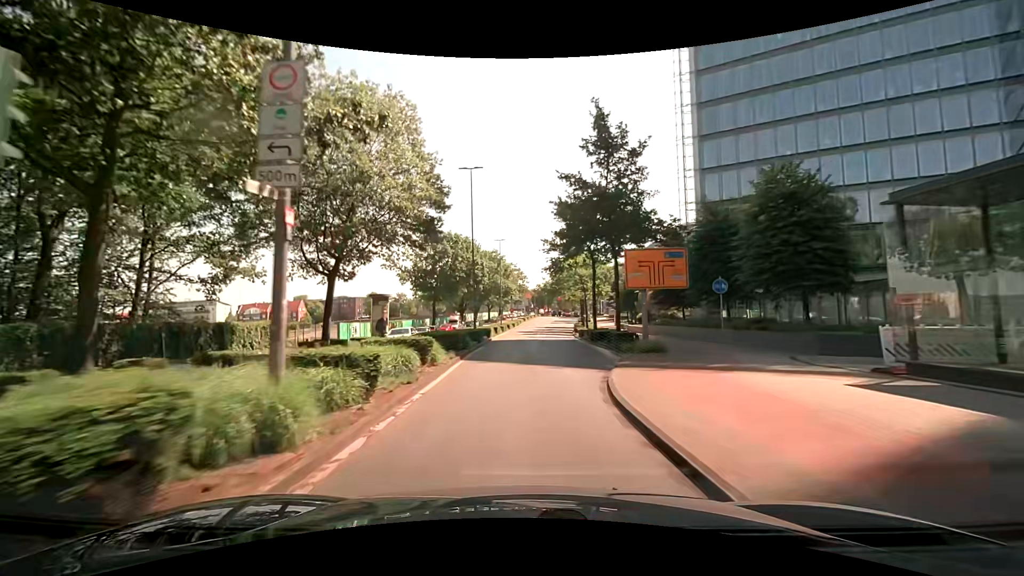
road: primary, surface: asphalt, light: Day
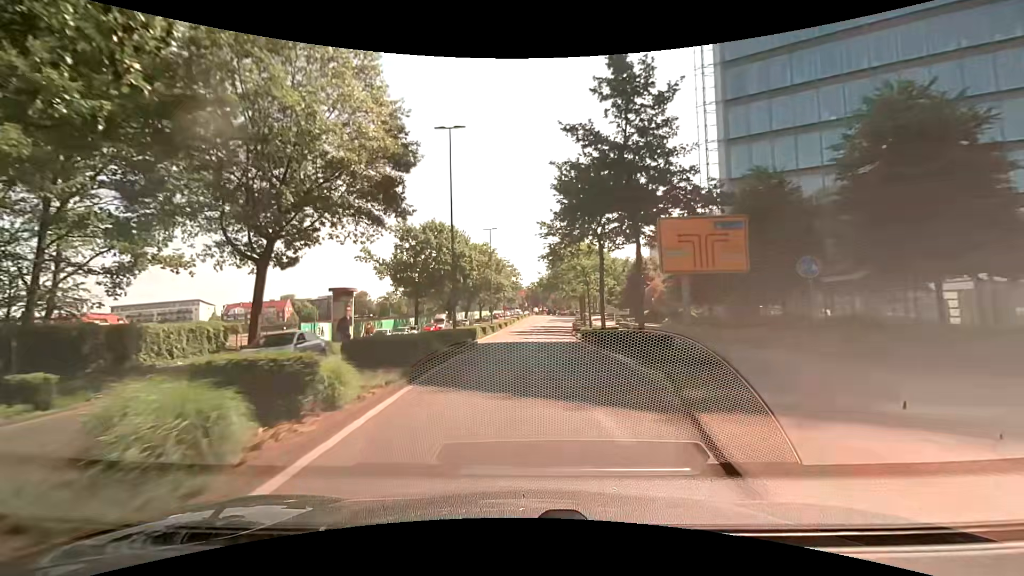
(+0.1, +7.3) m; +1°
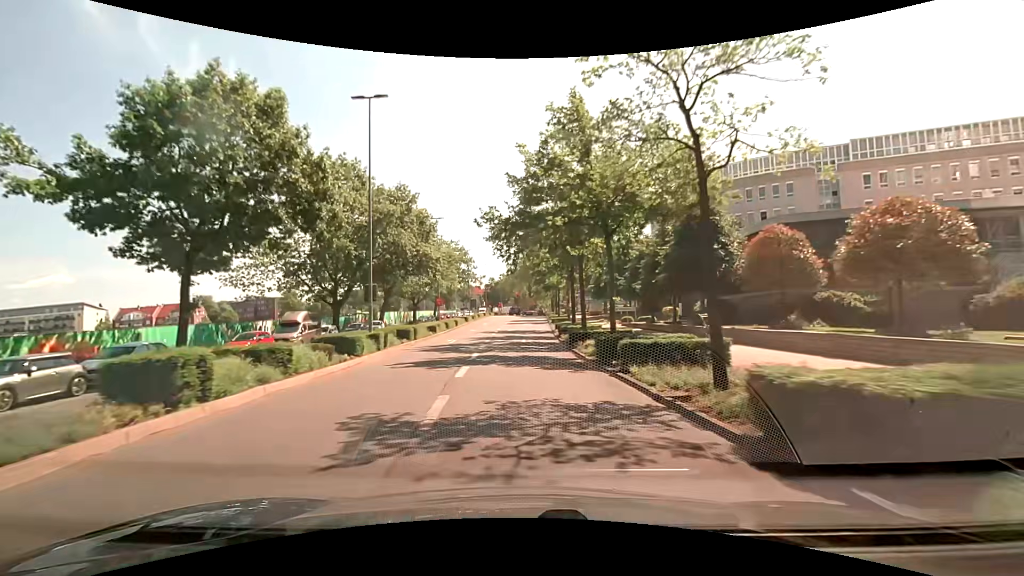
(+0.3, +35.4) m; +4°
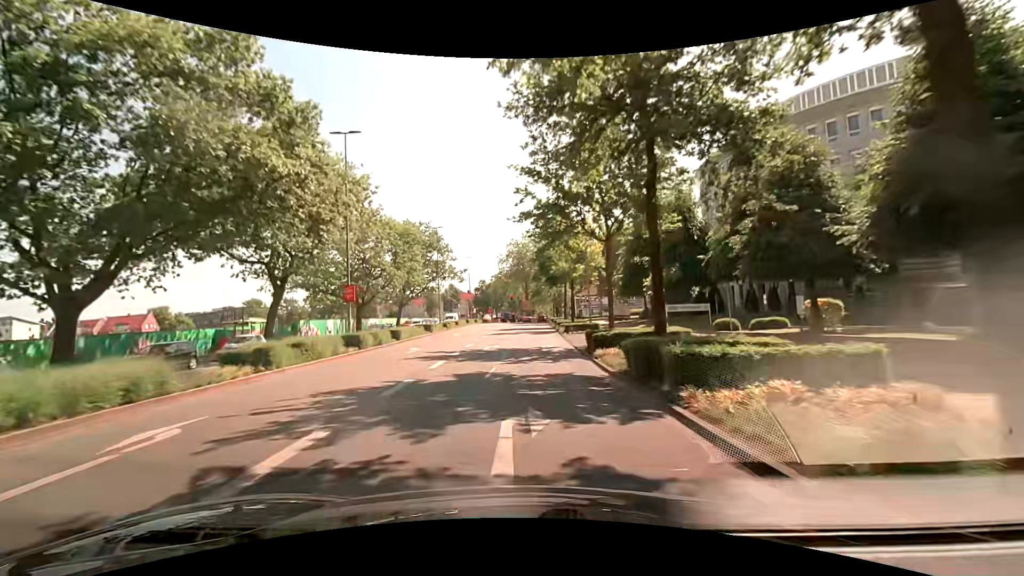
(+0.1, +27.1) m; 0°
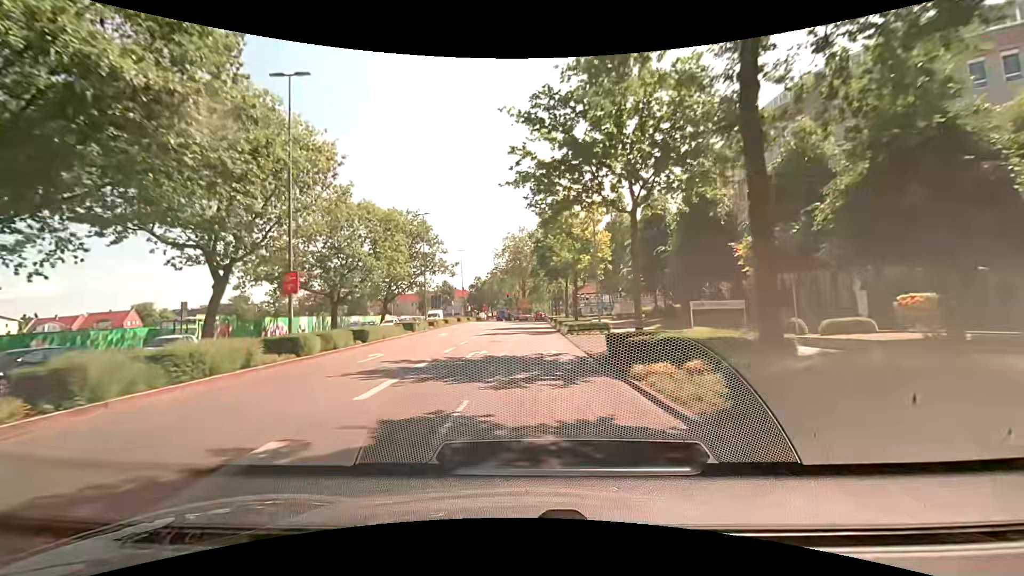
(0.0, +6.5) m; 0°
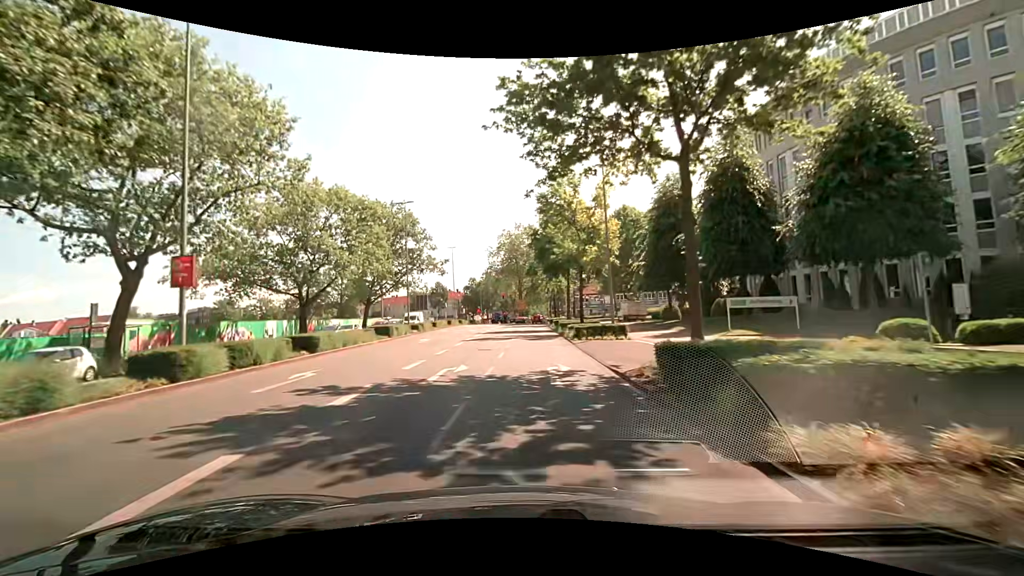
(+0.1, +6.4) m; +2°
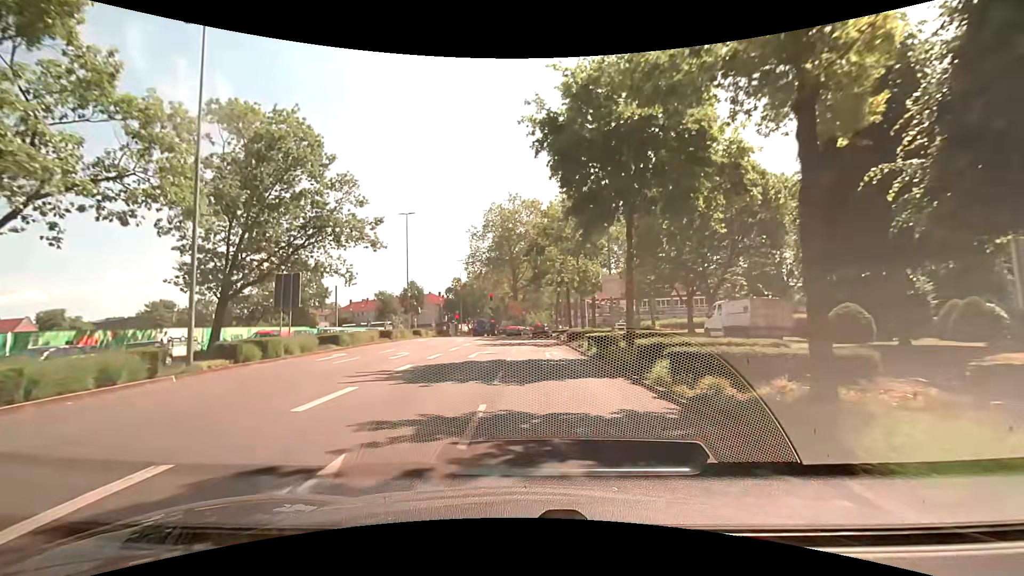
(-0.3, +29.8) m; 0°
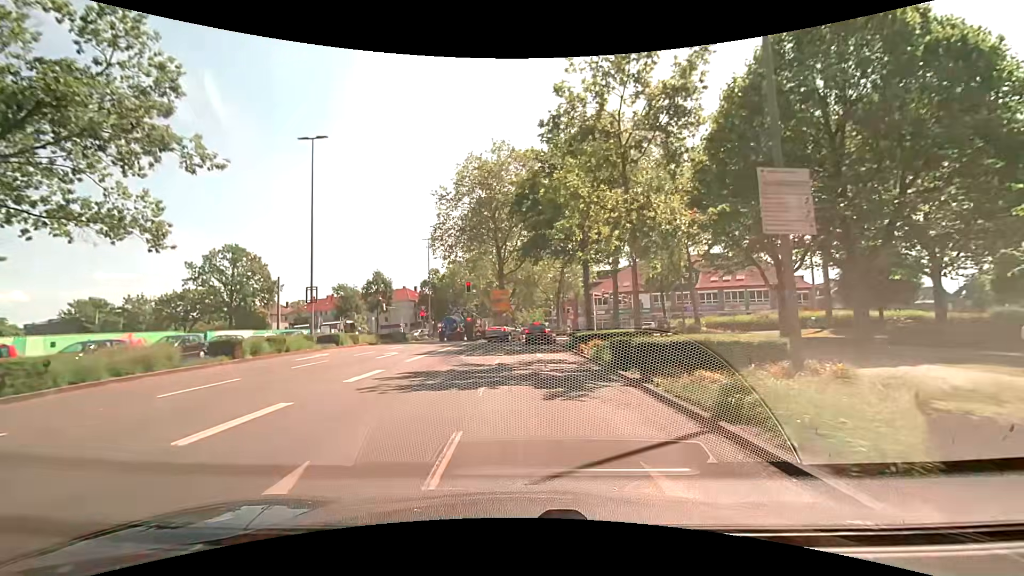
(+0.1, +20.2) m; +2°
